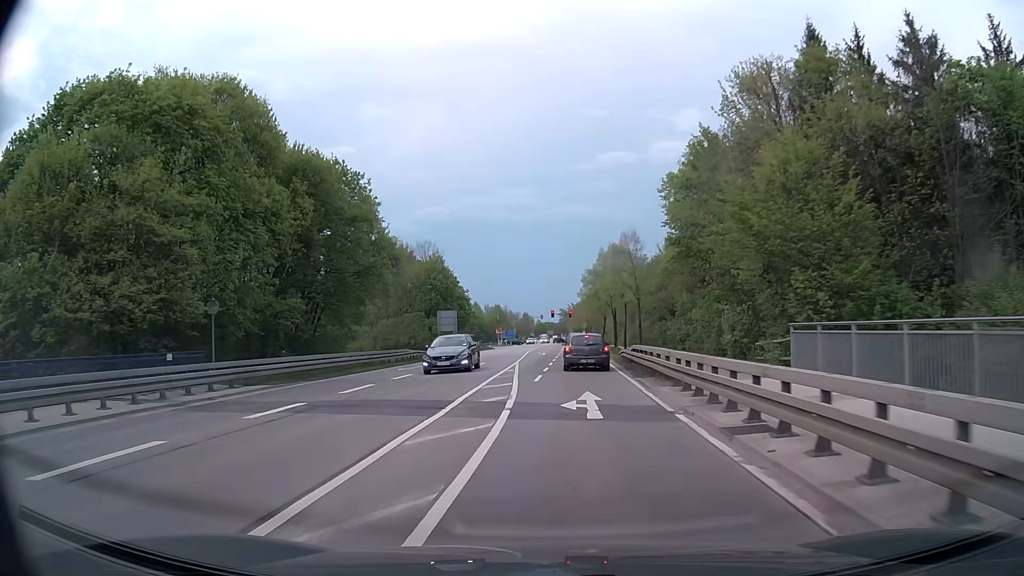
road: secondary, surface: asphalt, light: Day
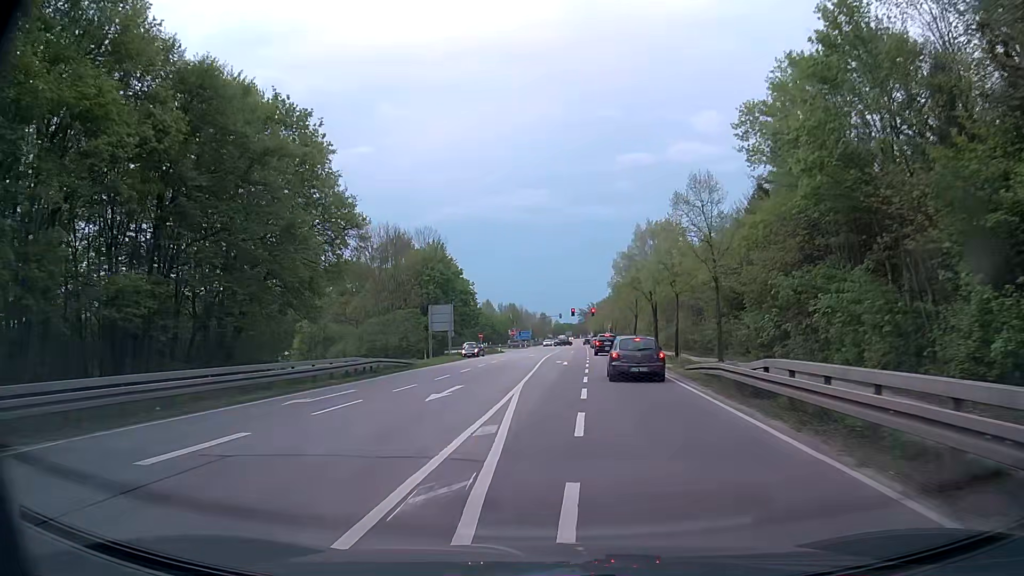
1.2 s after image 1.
(-0.3, +16.3) m; -1°
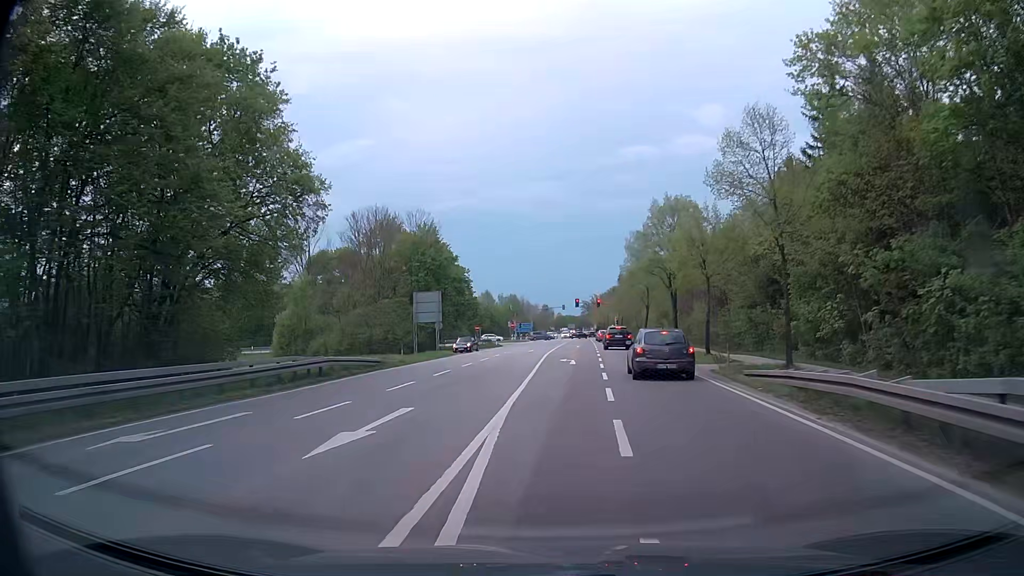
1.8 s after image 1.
(0.0, +7.9) m; 0°
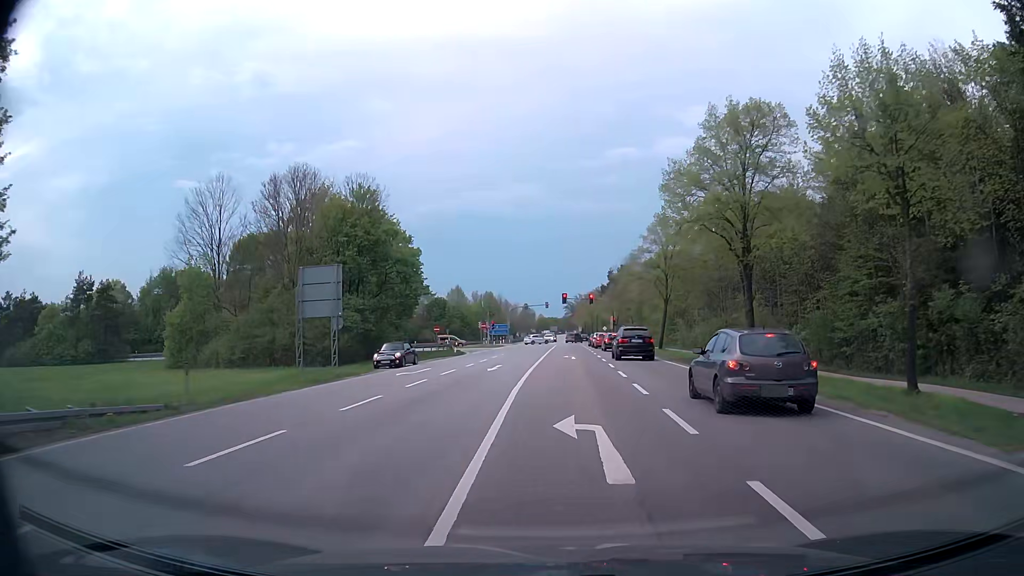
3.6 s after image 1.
(0.0, +21.8) m; +1°
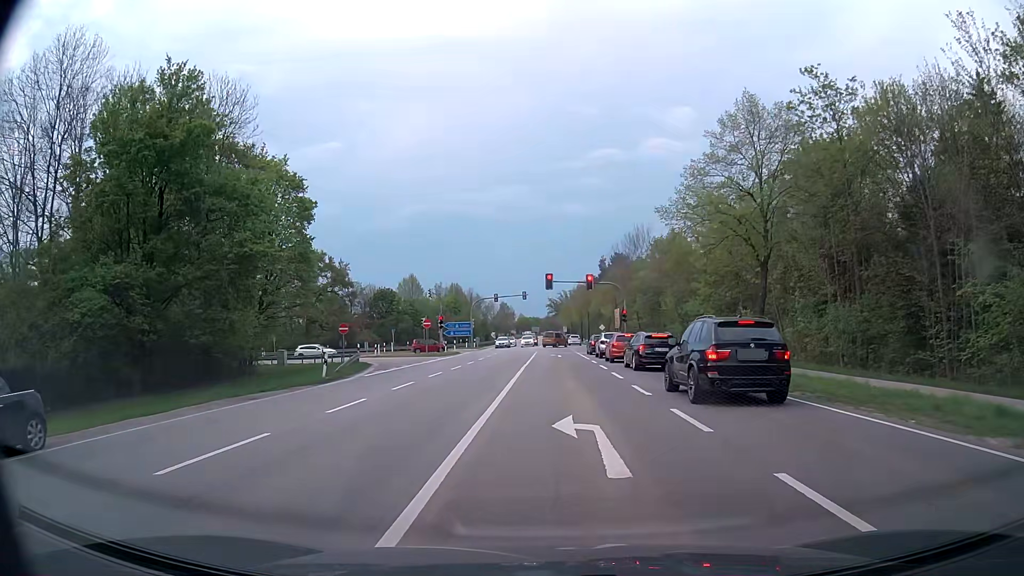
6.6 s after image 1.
(+0.5, +29.2) m; +1°
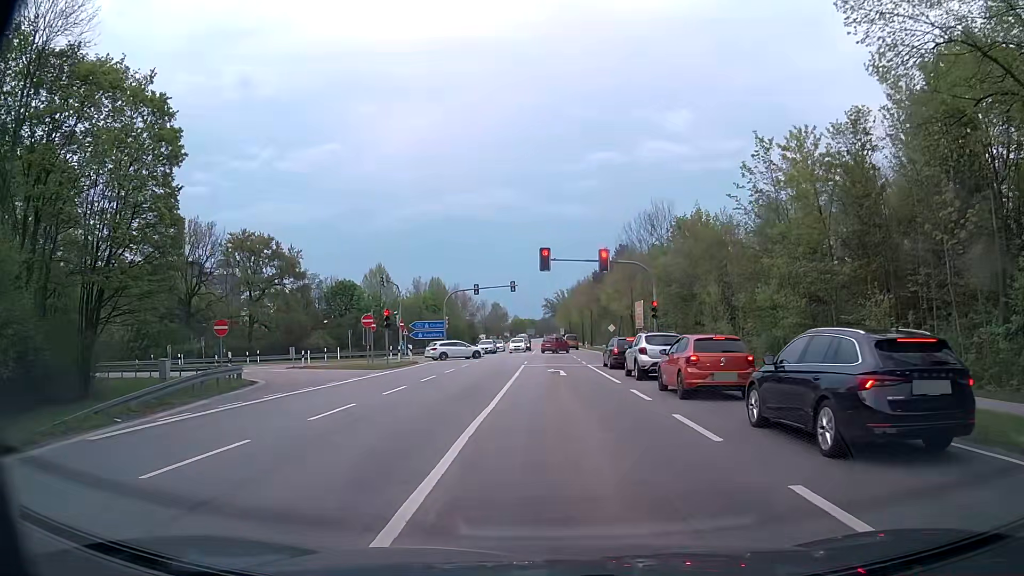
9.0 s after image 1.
(+0.1, +18.2) m; 0°
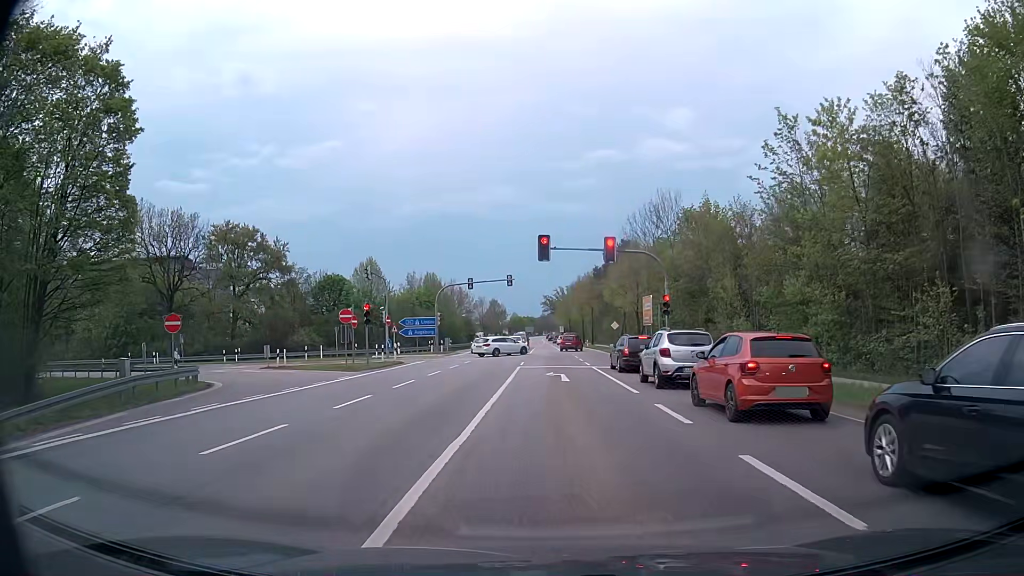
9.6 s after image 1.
(0.0, +4.2) m; 0°
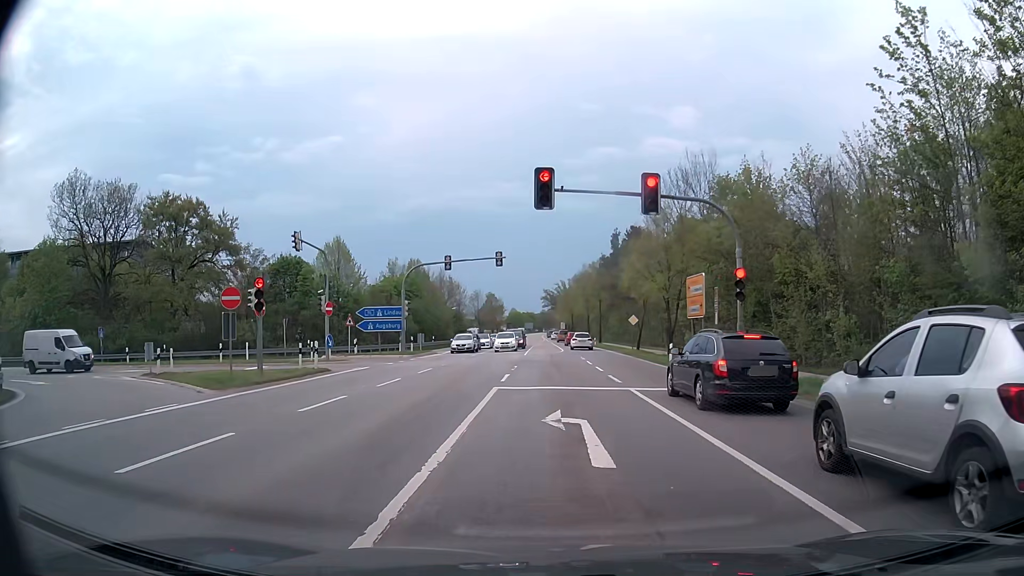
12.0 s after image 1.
(0.0, +13.6) m; 0°
